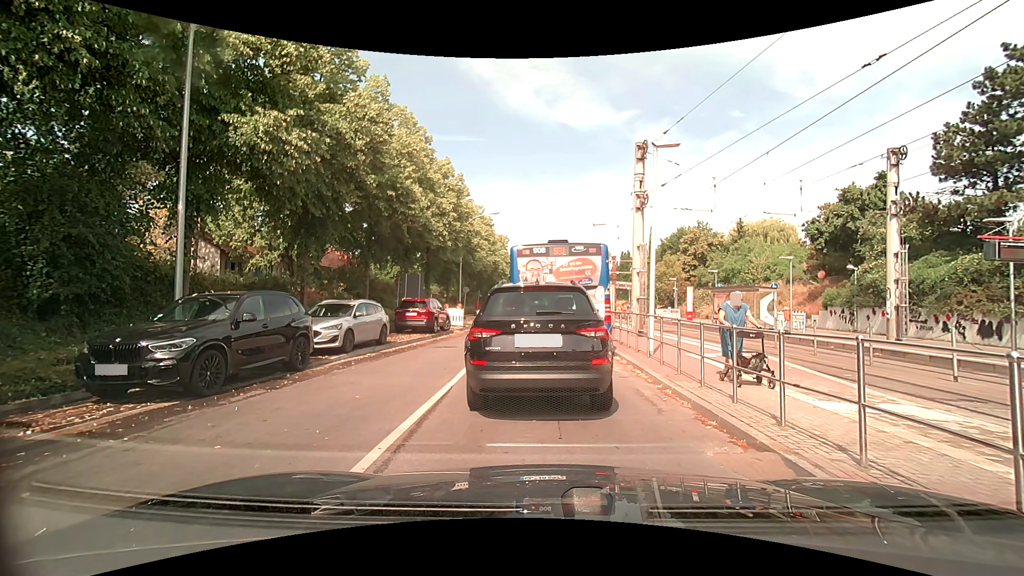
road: tertiary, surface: asphalt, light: Day
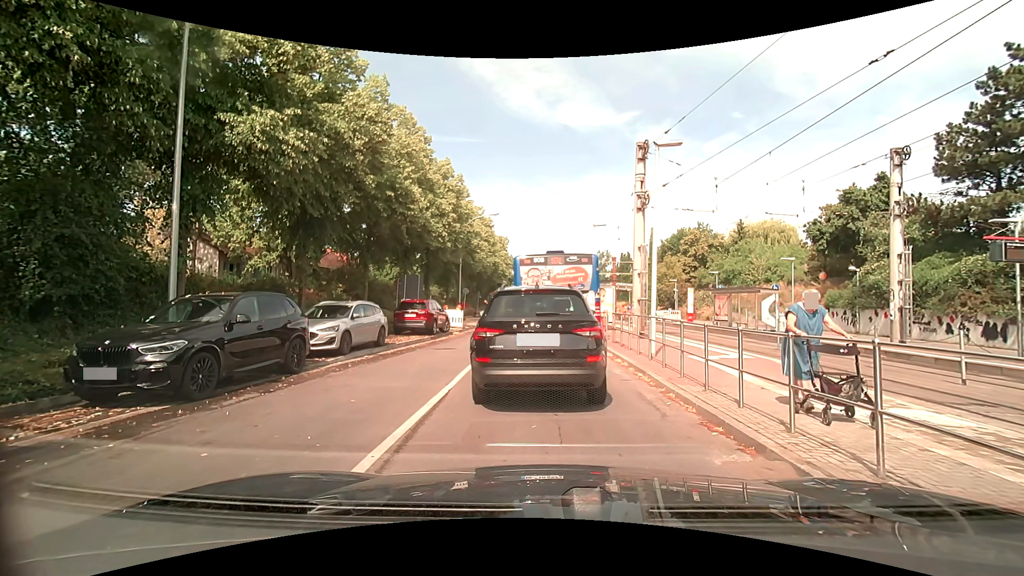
(0.0, +0.2) m; 0°
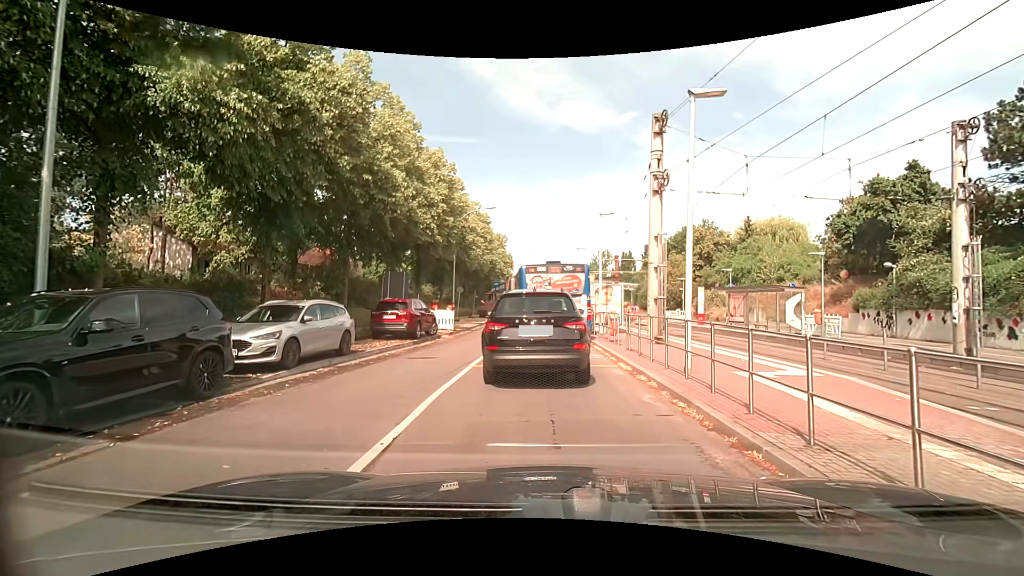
(+0.1, +3.1) m; +2°
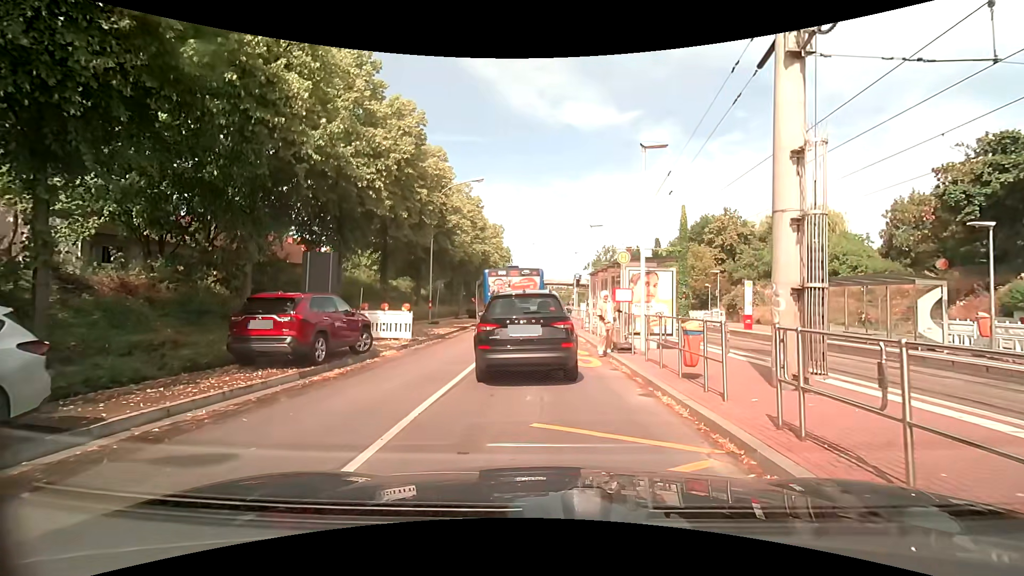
(-0.2, +9.1) m; -1°
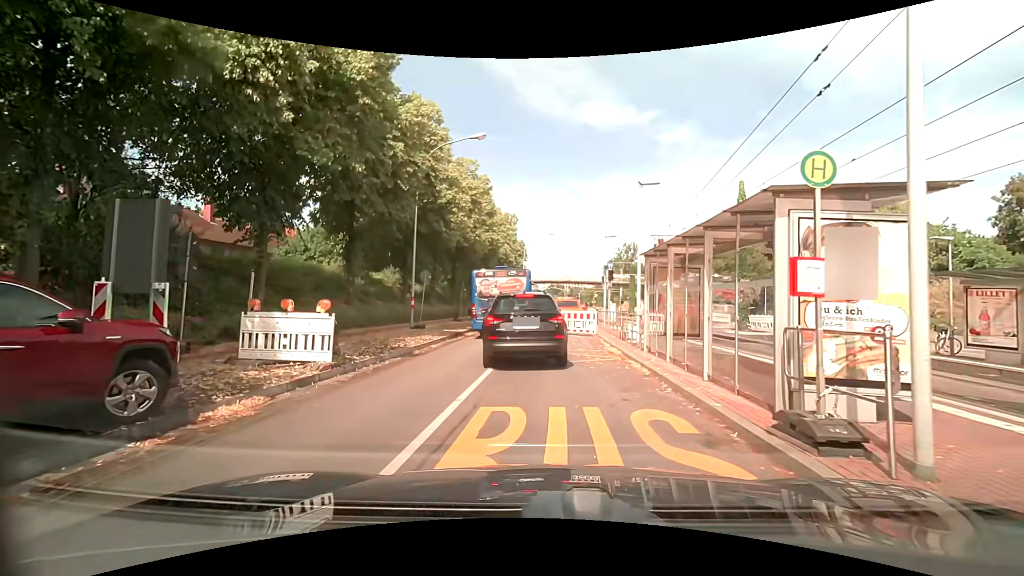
(-0.2, +8.5) m; -1°
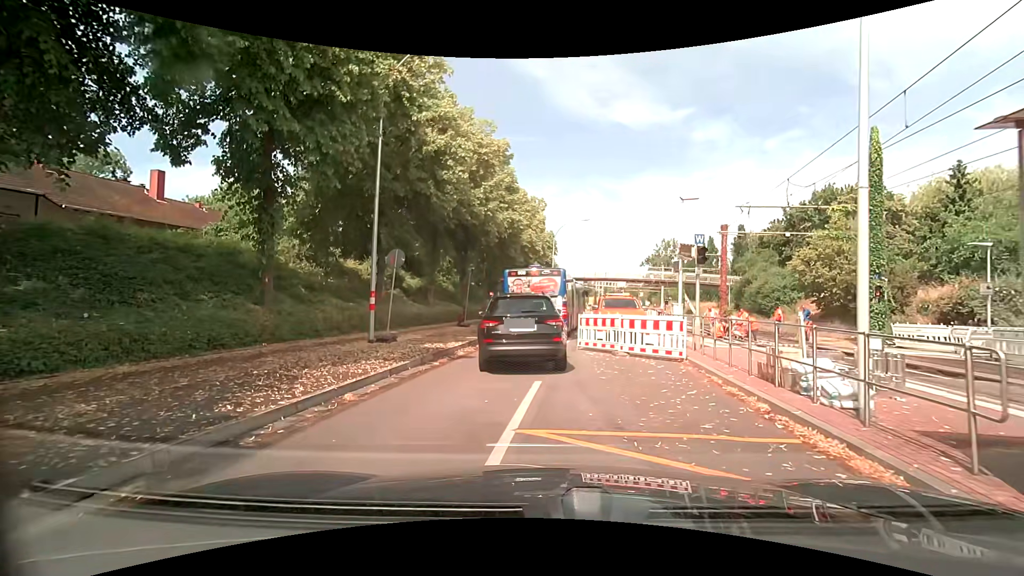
(-0.6, +9.7) m; -6°
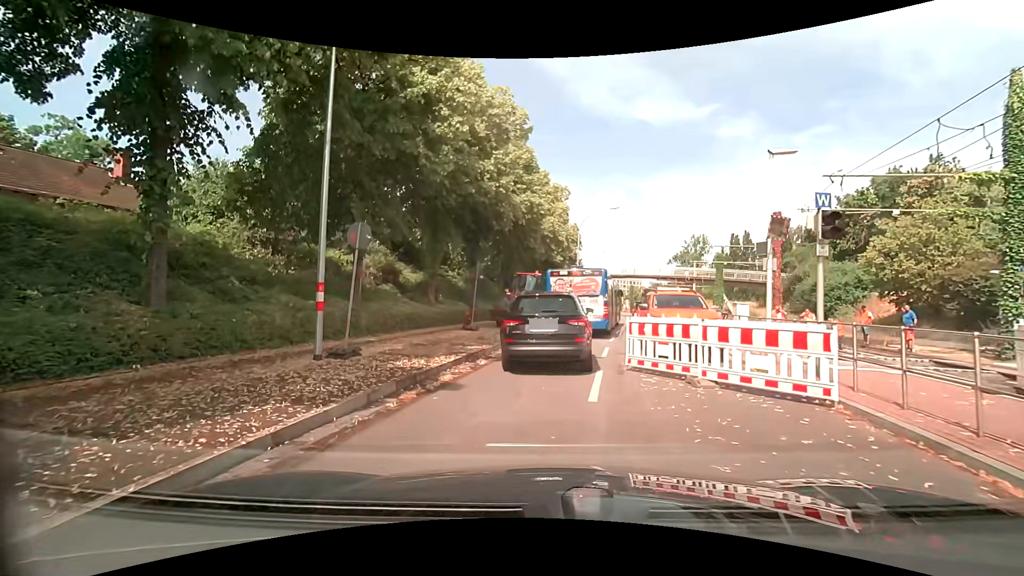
(0.0, +5.2) m; -2°
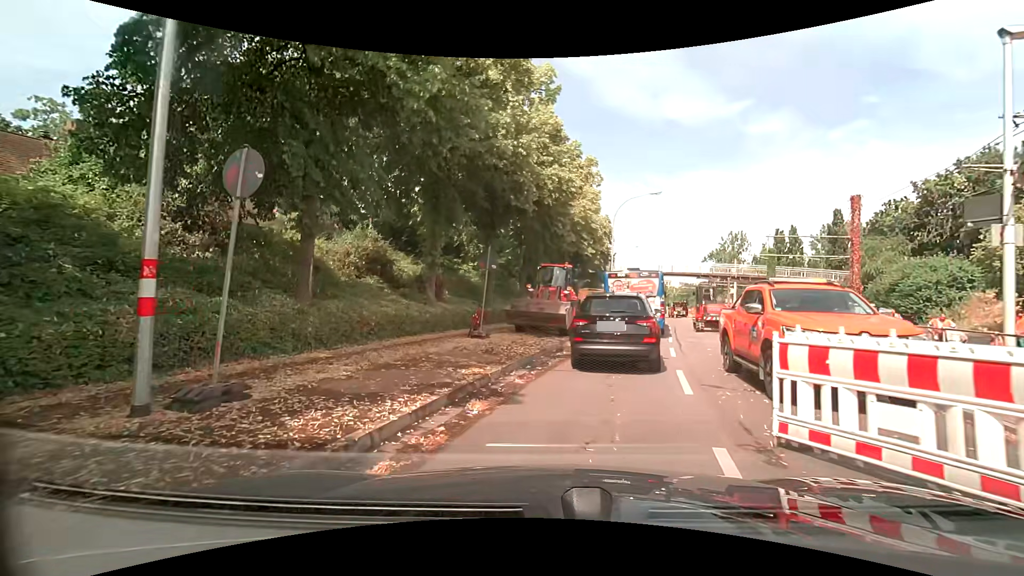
(-0.1, +5.4) m; -3°
(+1, +10) (+3, +20) (+5, +29) (+8, +39) (+10, +49) (+12, +59) (+14, +68) (+16, +78) (+18, +88) (+19, +98) m
